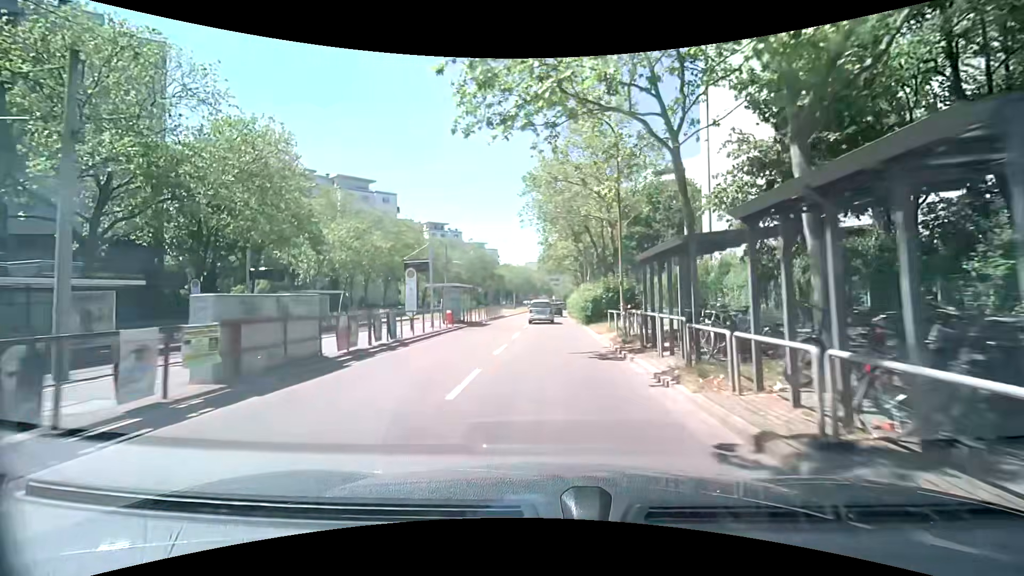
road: tertiary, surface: asphalt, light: Day
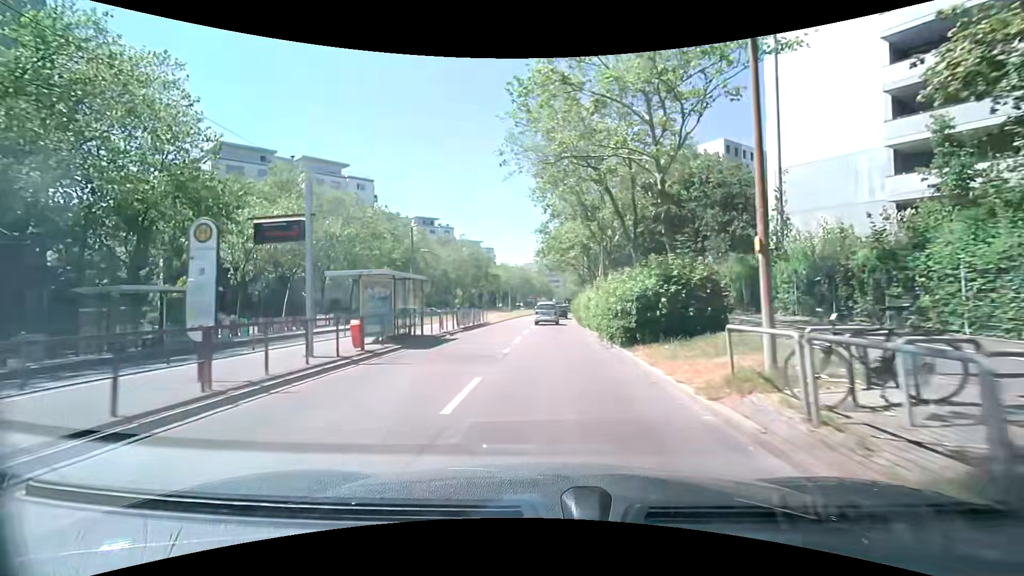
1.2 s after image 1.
(+0.2, +13.1) m; +1°
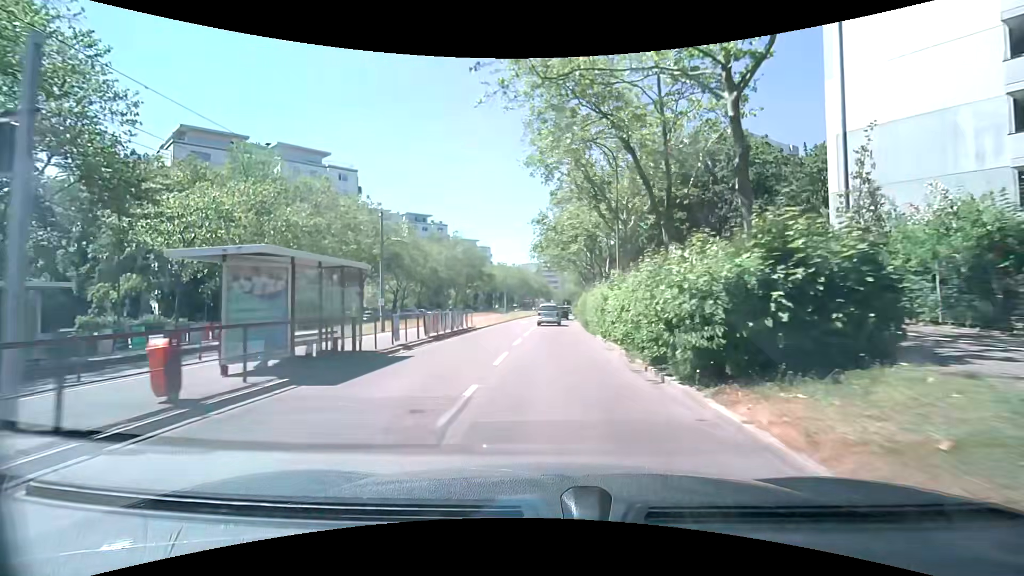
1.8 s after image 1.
(0.0, +6.8) m; 0°
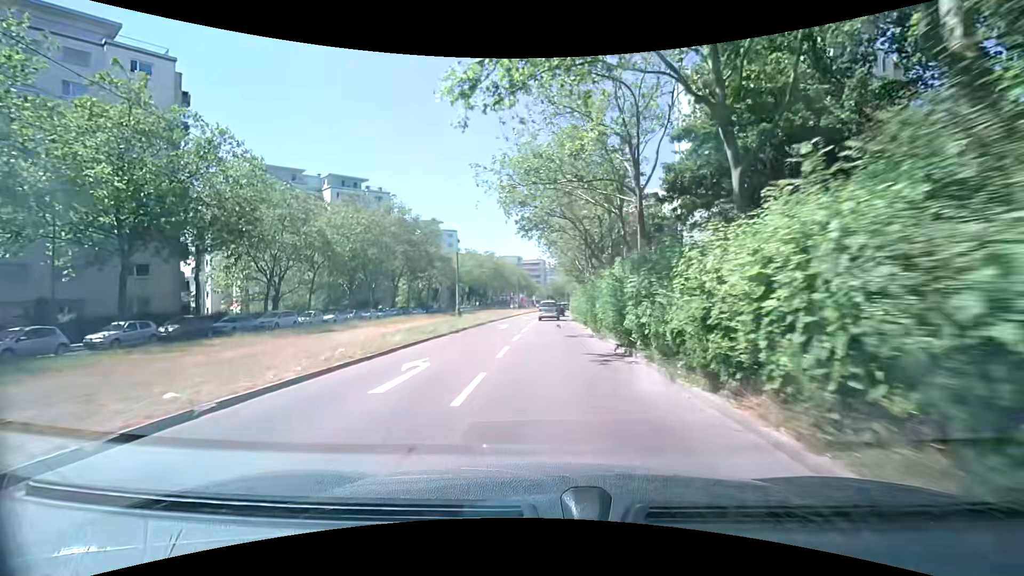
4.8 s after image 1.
(+0.6, +35.2) m; +3°
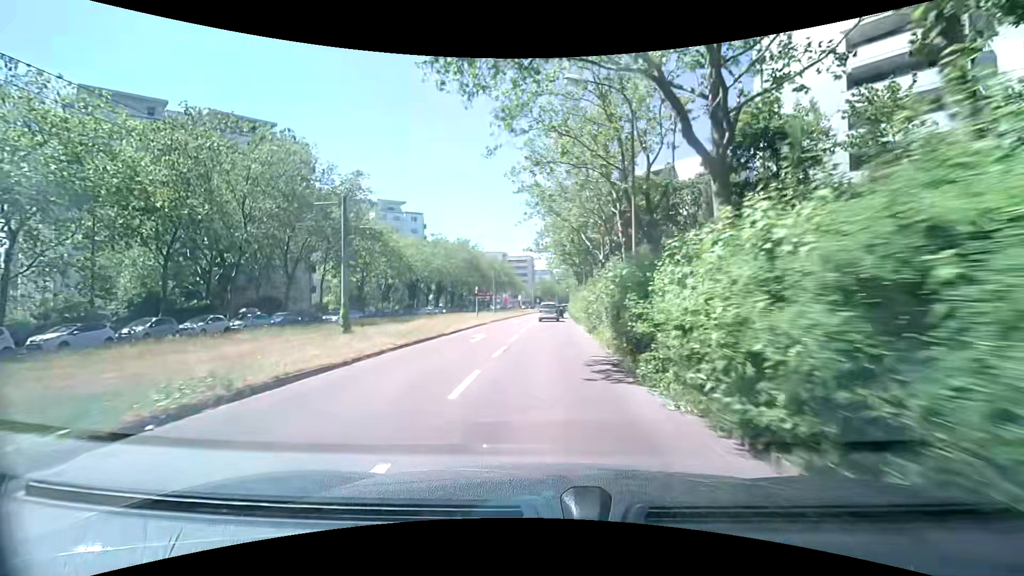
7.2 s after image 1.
(-0.2, +29.1) m; 0°
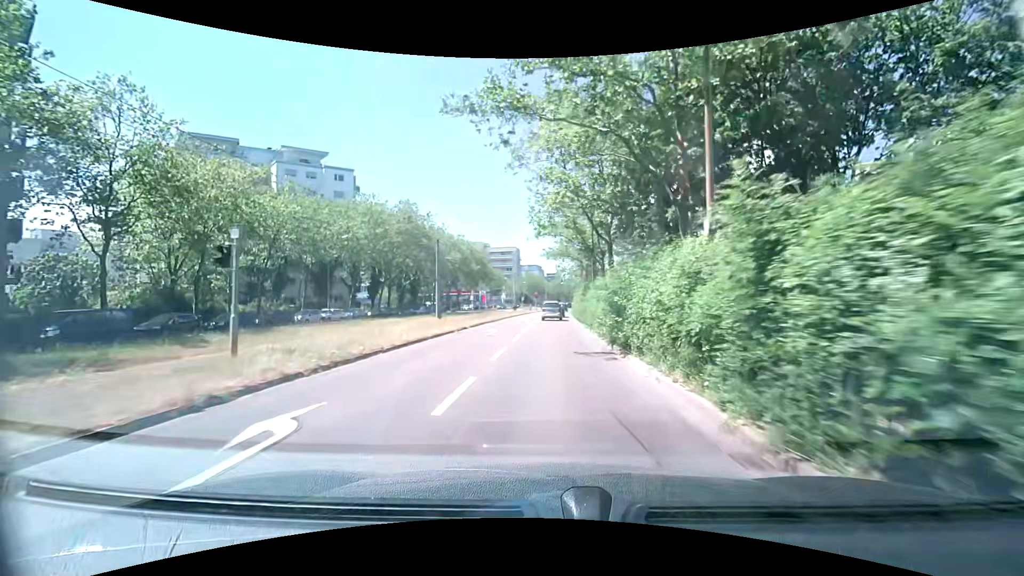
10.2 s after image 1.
(+0.2, +36.9) m; +1°
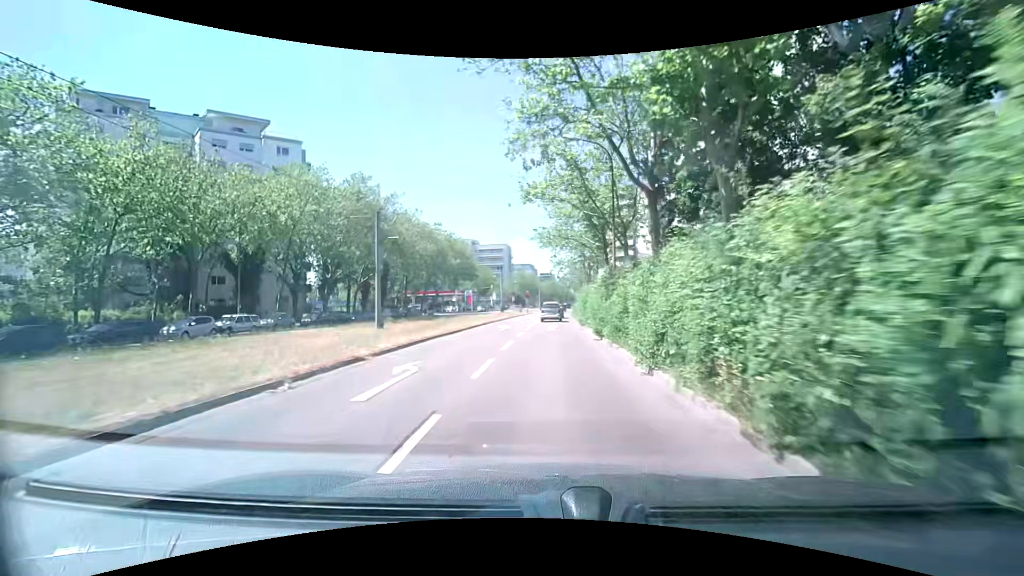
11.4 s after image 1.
(+0.2, +14.9) m; +1°
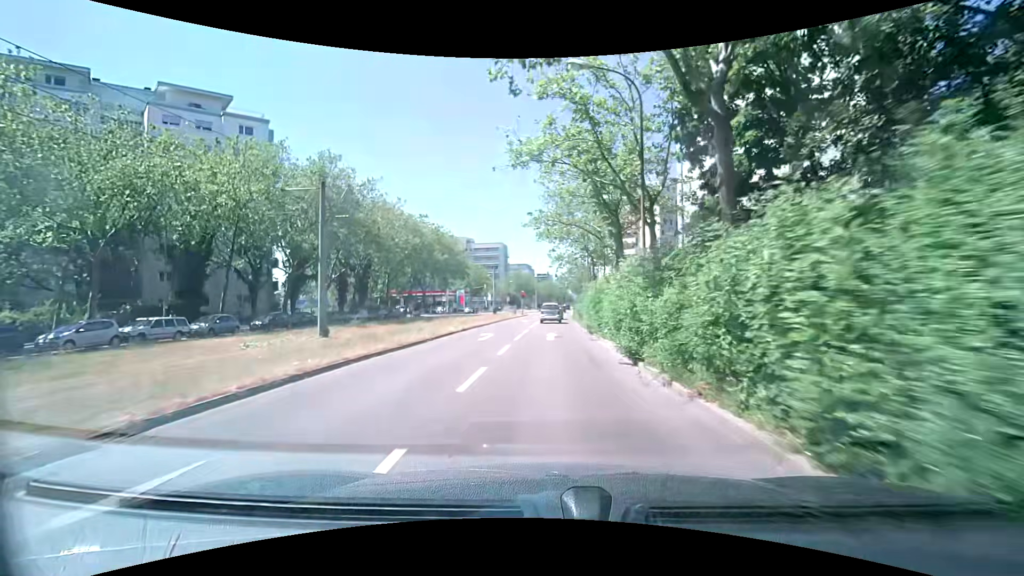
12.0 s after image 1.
(0.0, +7.5) m; 0°
(0, +10) (0, +20) (+1, +30) (+1, +40) (+1, +50) (+2, +60) (+2, +70) (+3, +80) (+4, +90) (+4, +100) m
